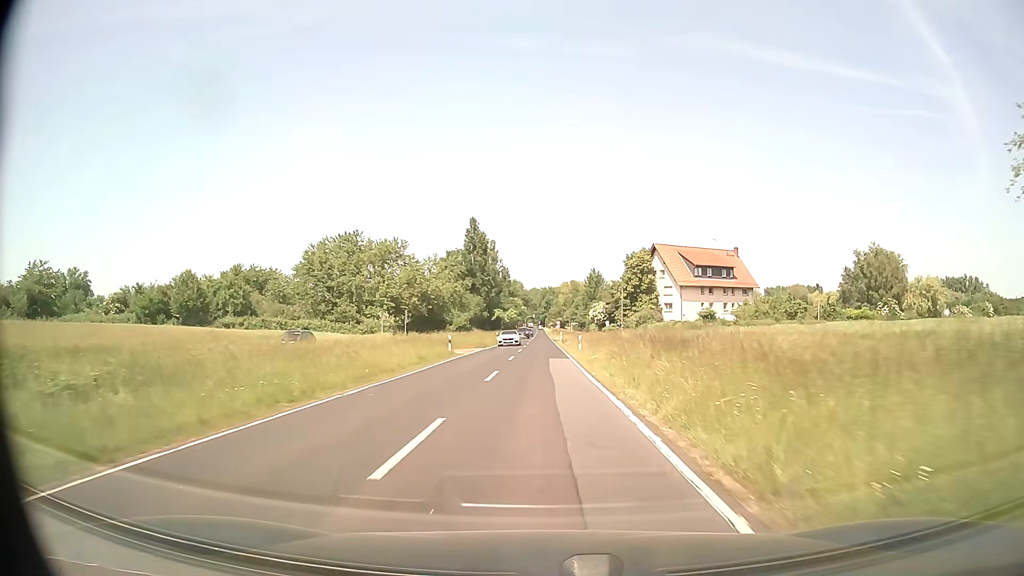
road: secondary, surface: asphalt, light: Day
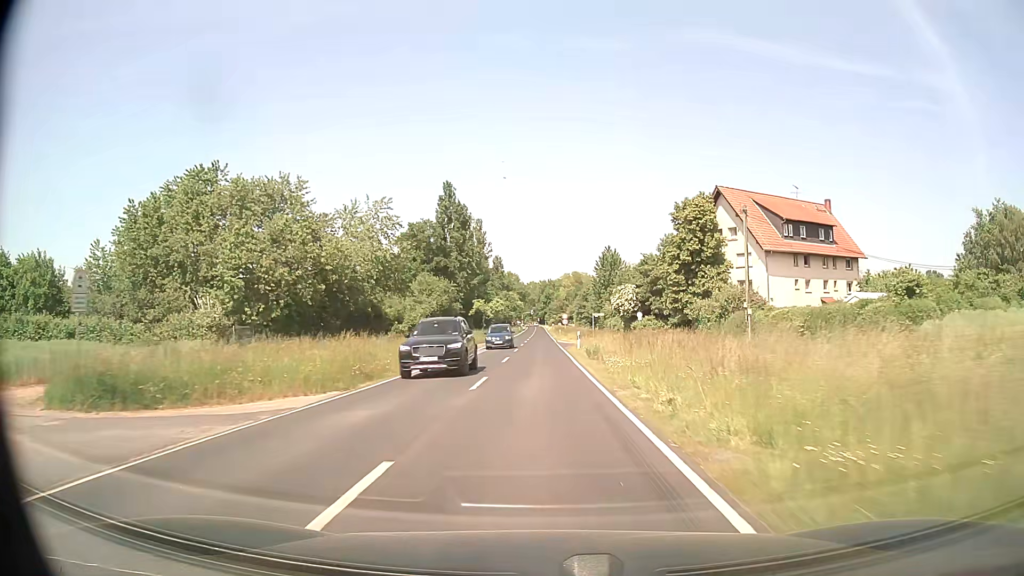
(0.0, +39.5) m; 0°
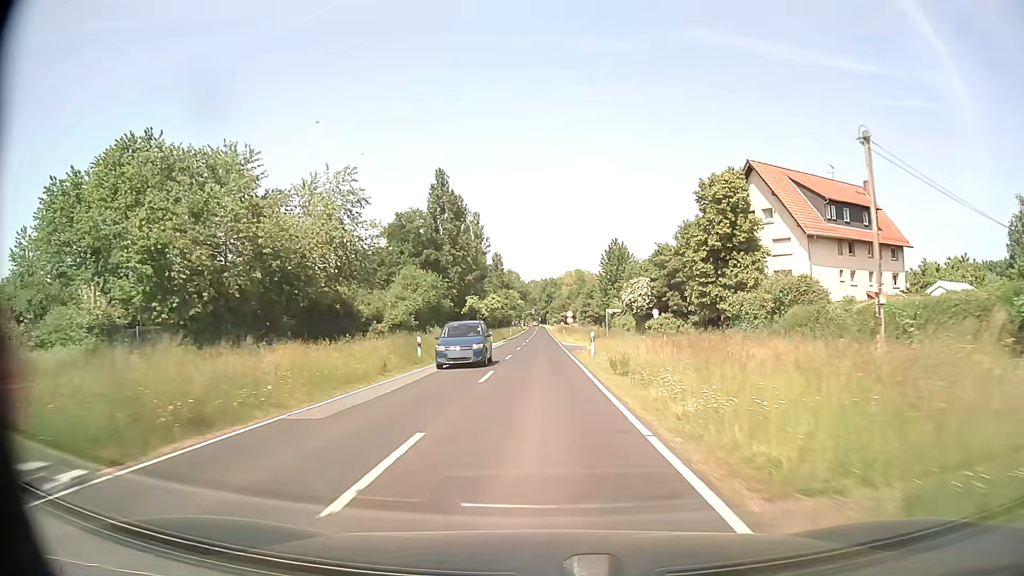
(0.0, +10.0) m; 0°
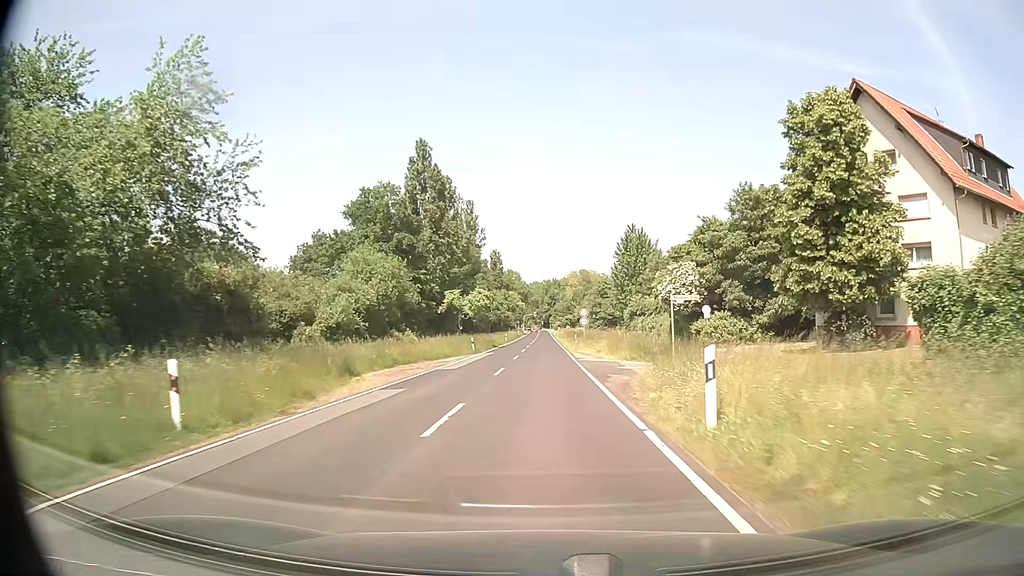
(0.0, +20.2) m; 0°
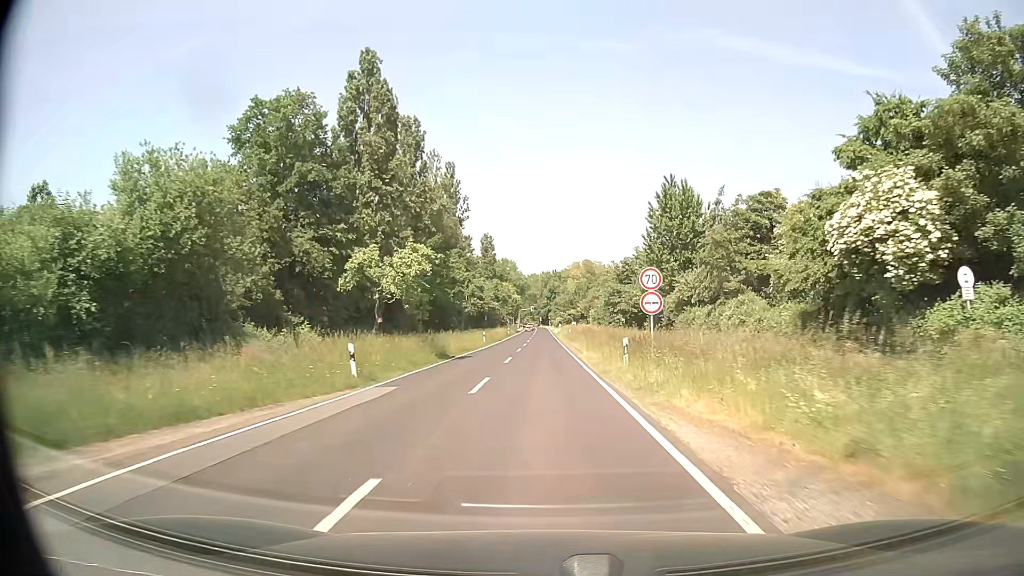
(0.0, +30.7) m; 0°
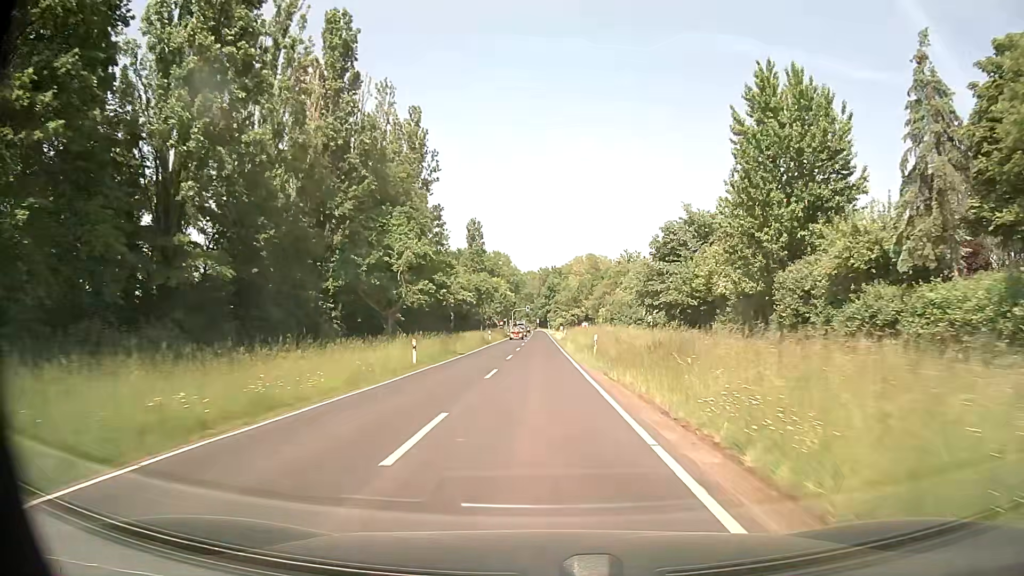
(+0.1, +31.1) m; 0°
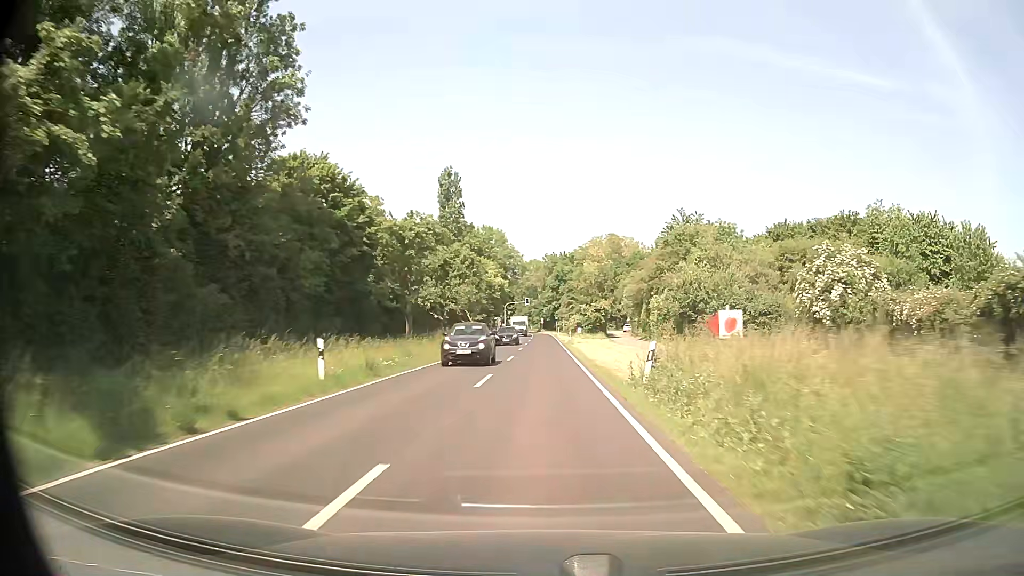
(-0.3, +52.5) m; -1°
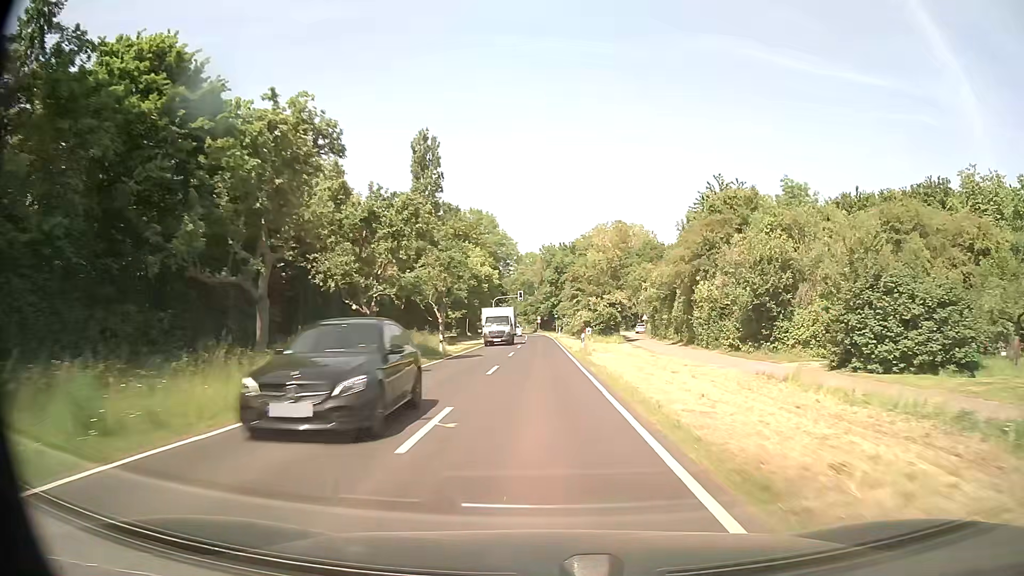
(0.0, +21.1) m; 0°
